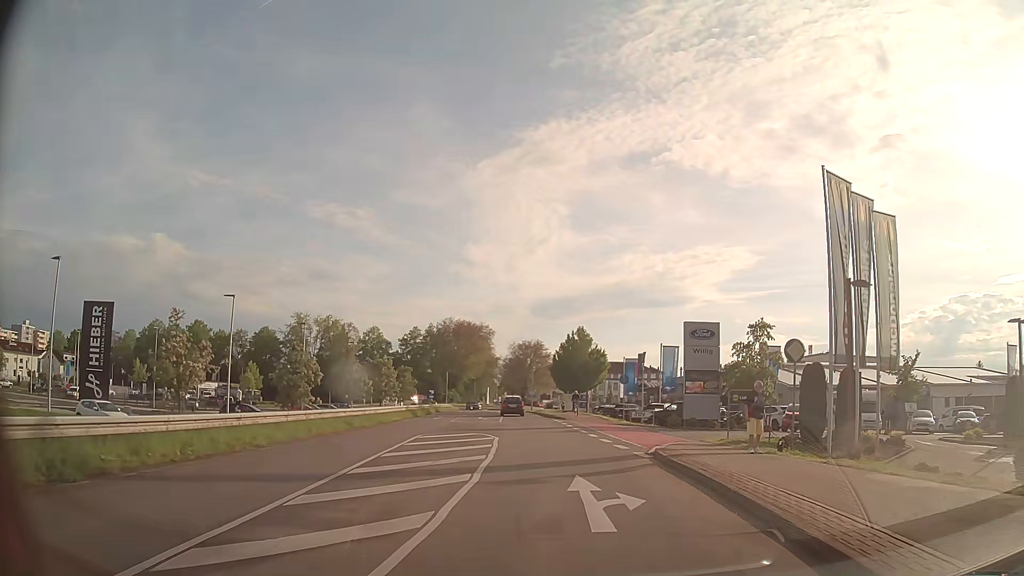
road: tertiary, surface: asphalt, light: Day
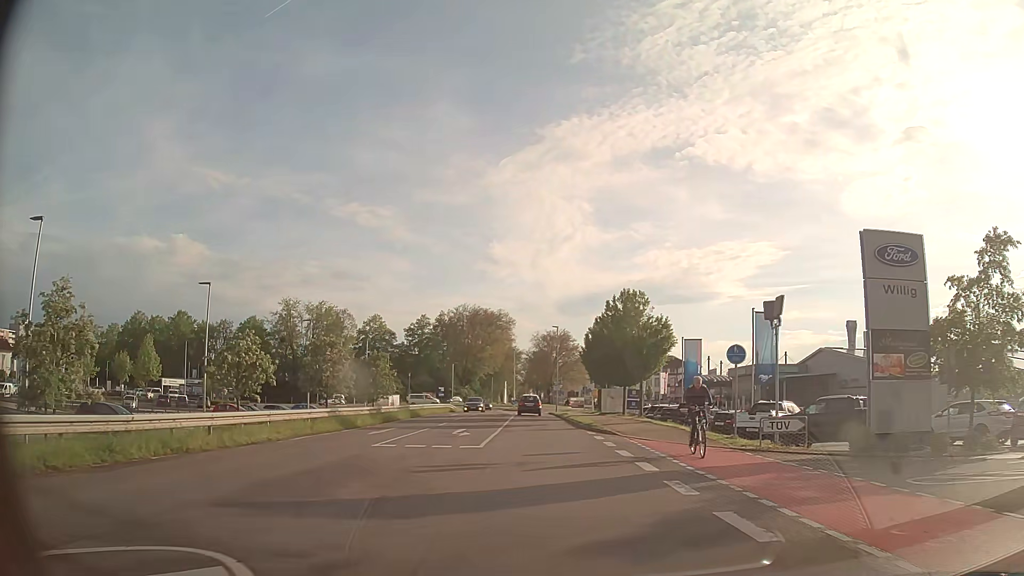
(-0.2, +20.9) m; -2°
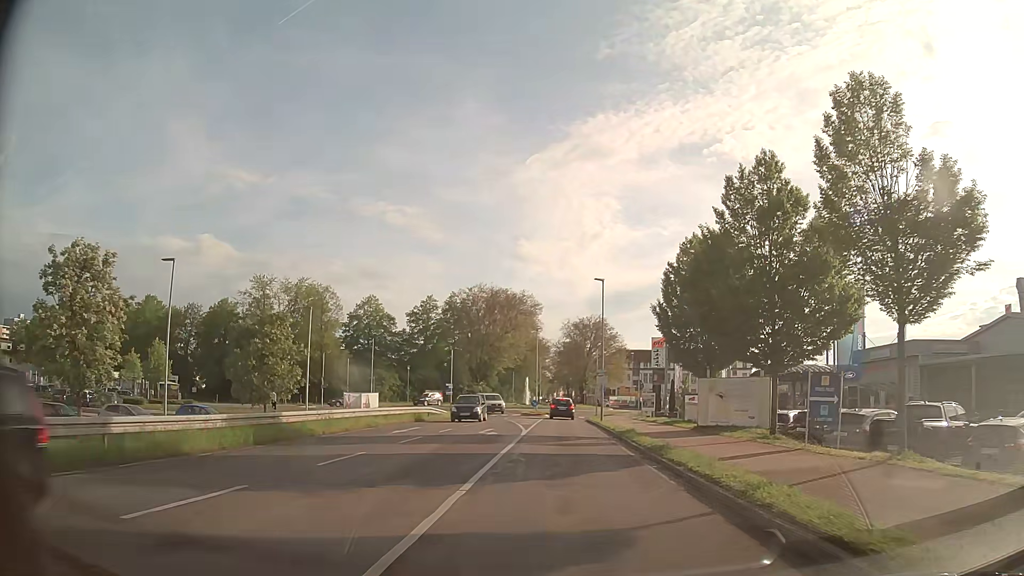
(-0.7, +25.5) m; -2°
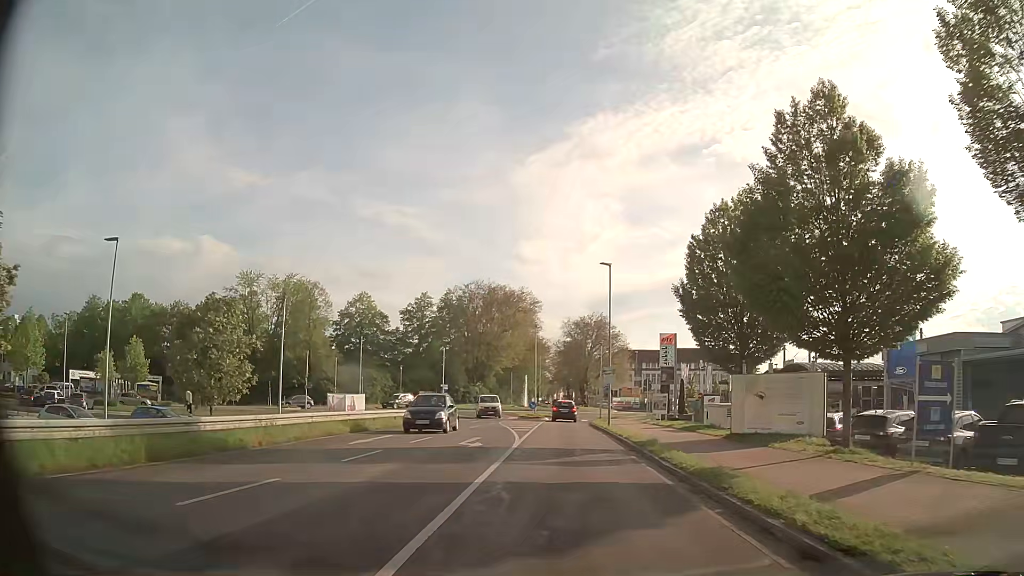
(0.0, +4.9) m; 0°
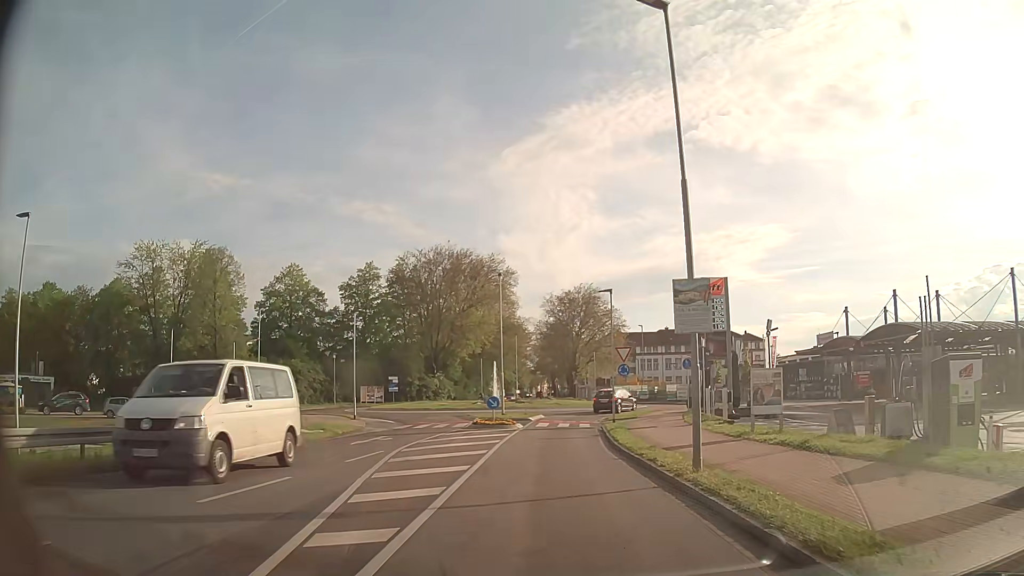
(+0.3, +23.2) m; +2°
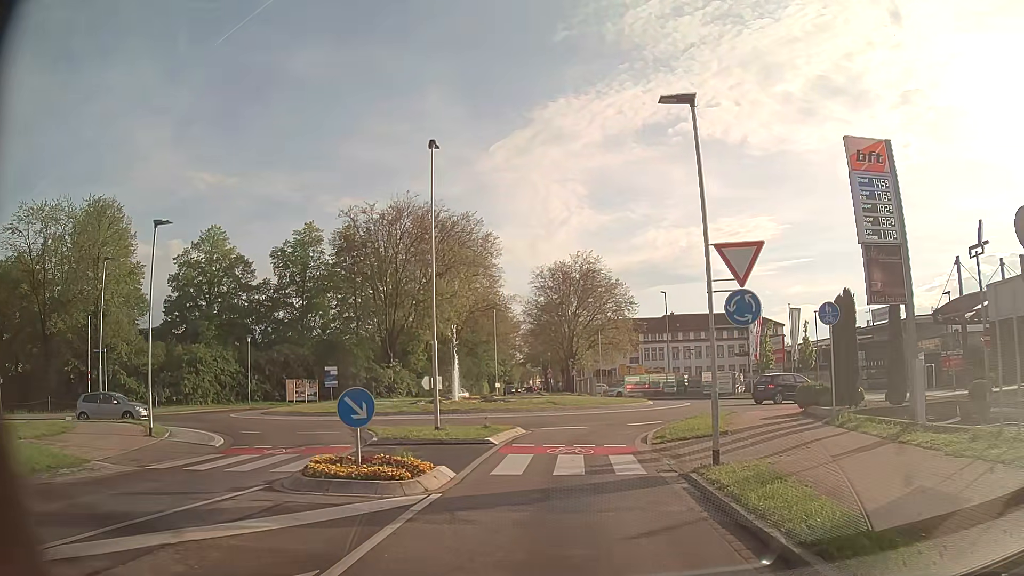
(-0.1, +20.0) m; 0°
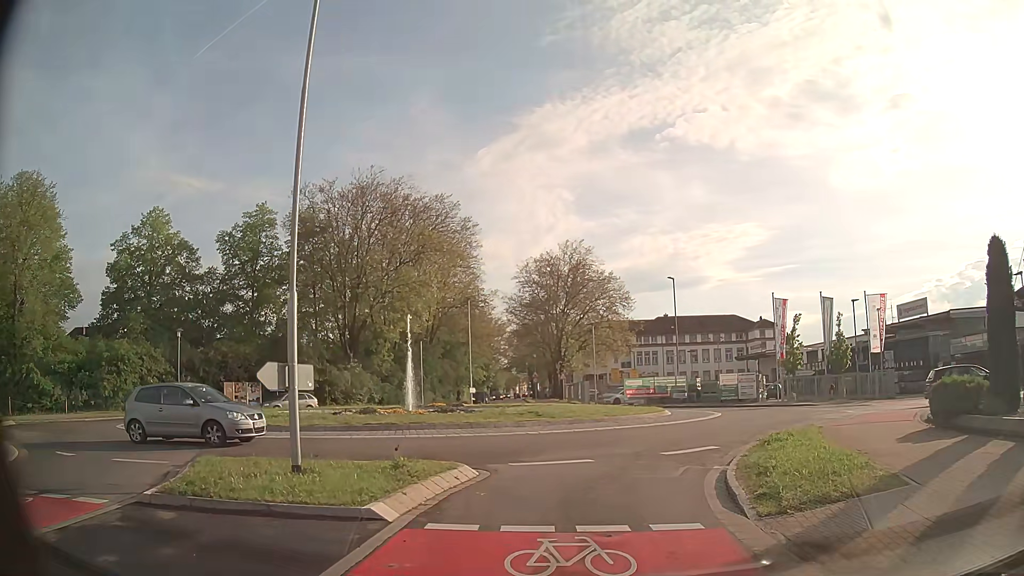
(+0.1, +9.0) m; +1°
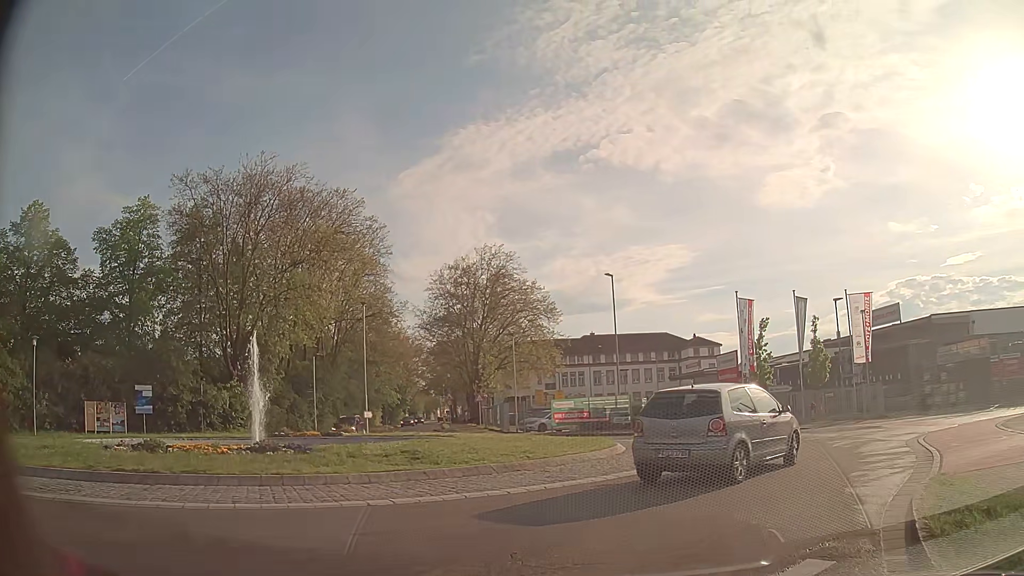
(+0.6, +8.9) m; +7°
